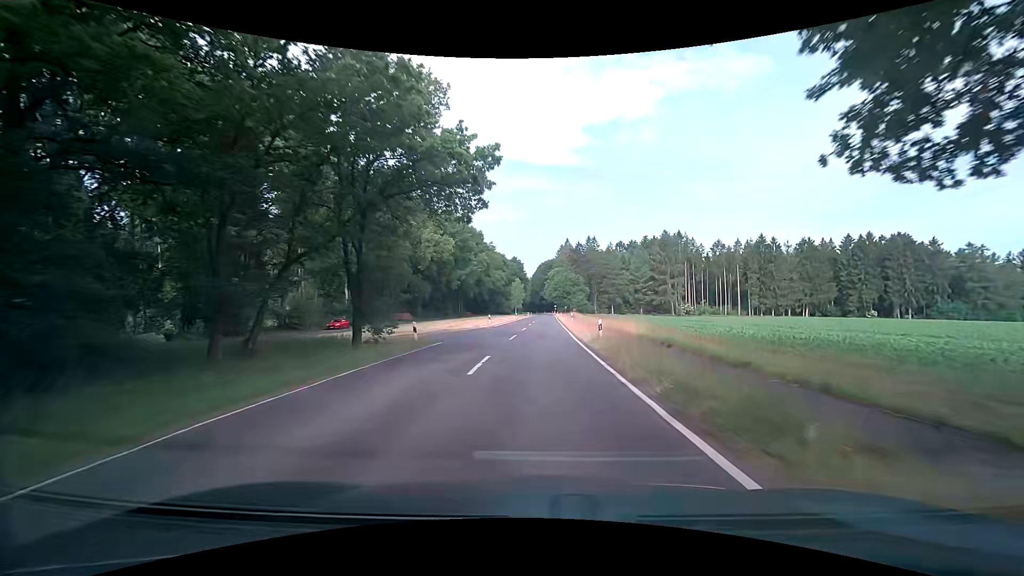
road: tertiary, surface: asphalt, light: Day
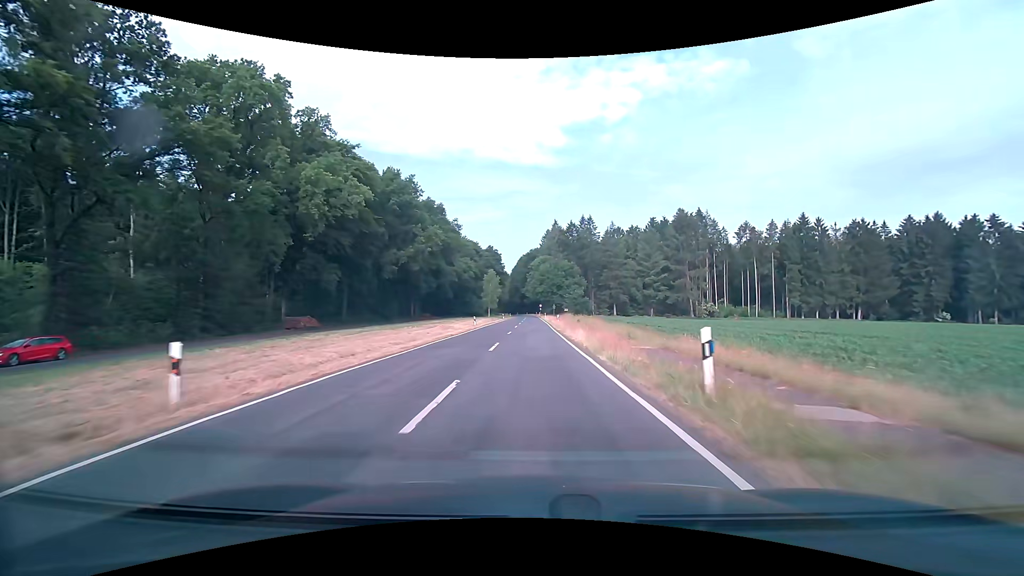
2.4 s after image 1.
(+0.5, +40.2) m; +2°
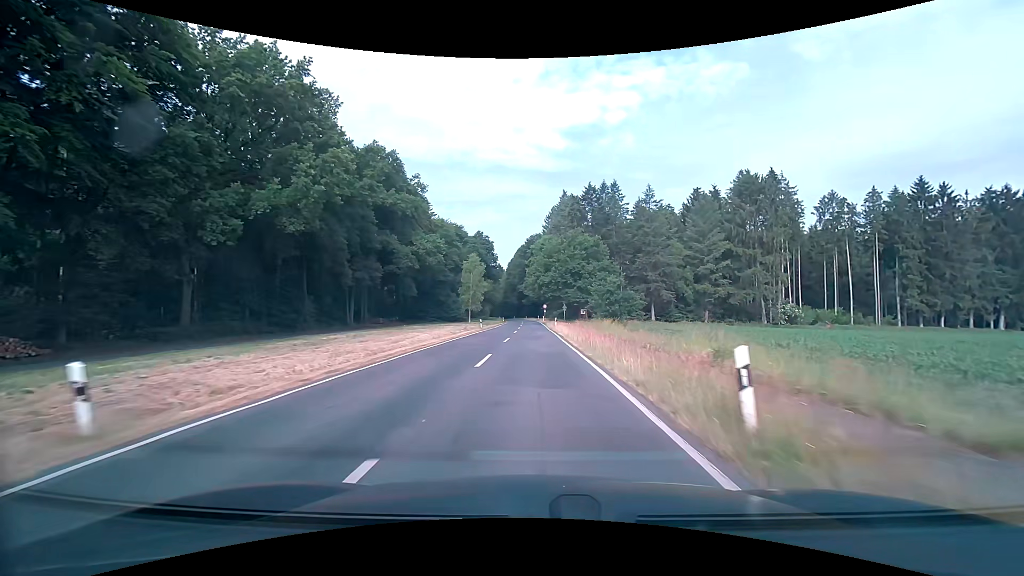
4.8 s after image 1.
(-0.2, +40.5) m; -1°
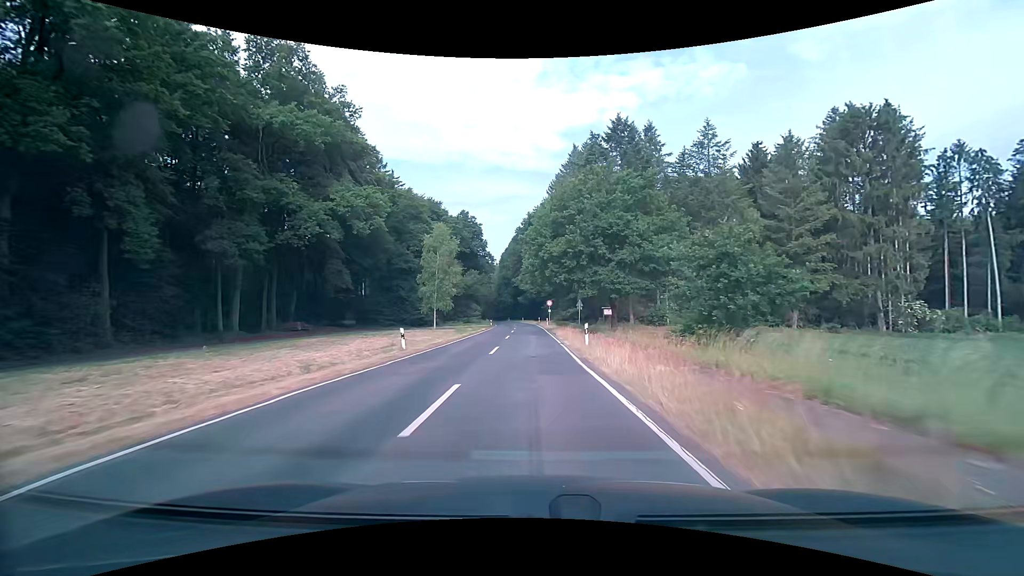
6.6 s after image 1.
(+0.1, +30.9) m; 0°
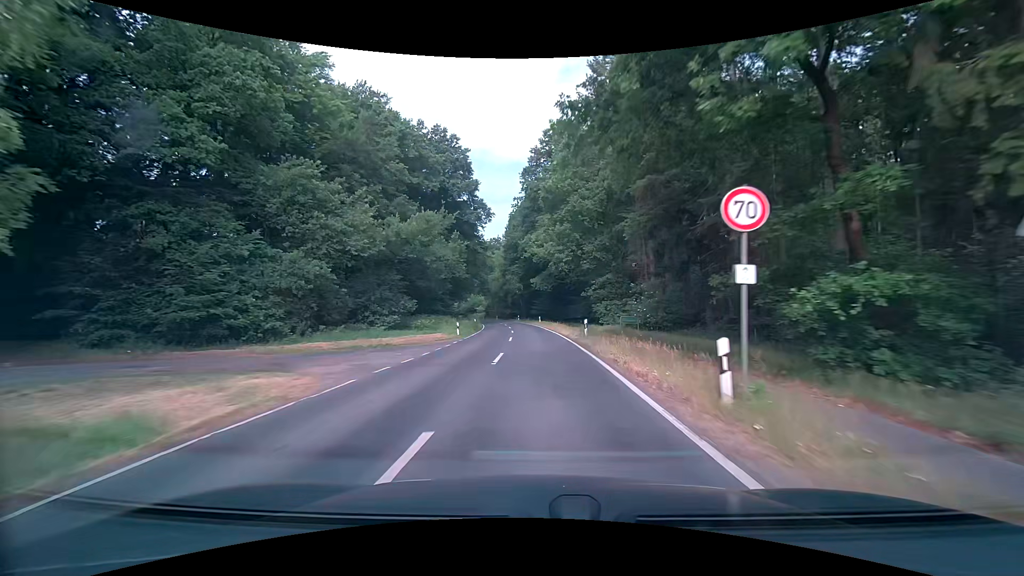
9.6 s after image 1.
(-0.5, +51.4) m; -3°
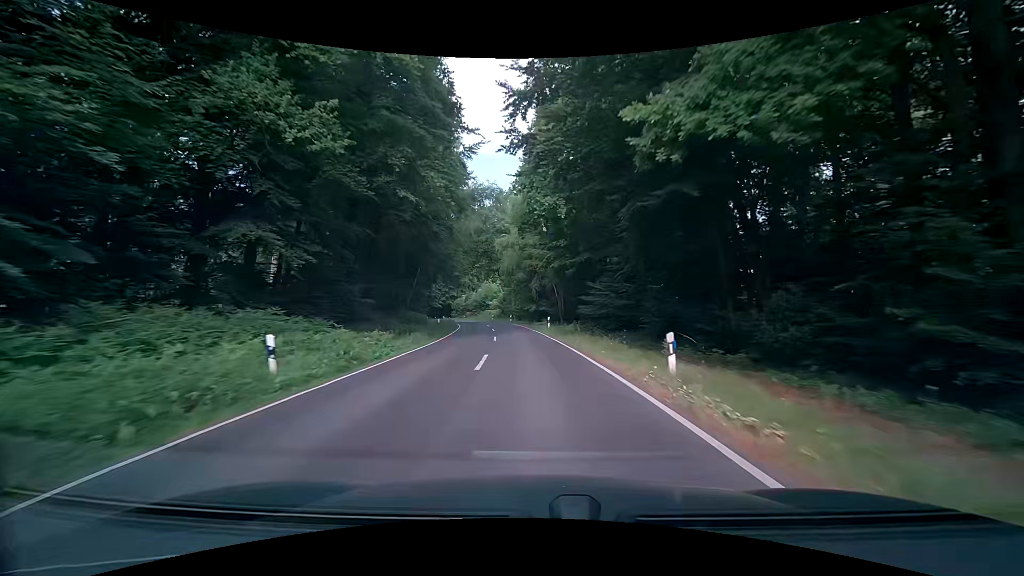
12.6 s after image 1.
(-0.7, +49.9) m; -3°
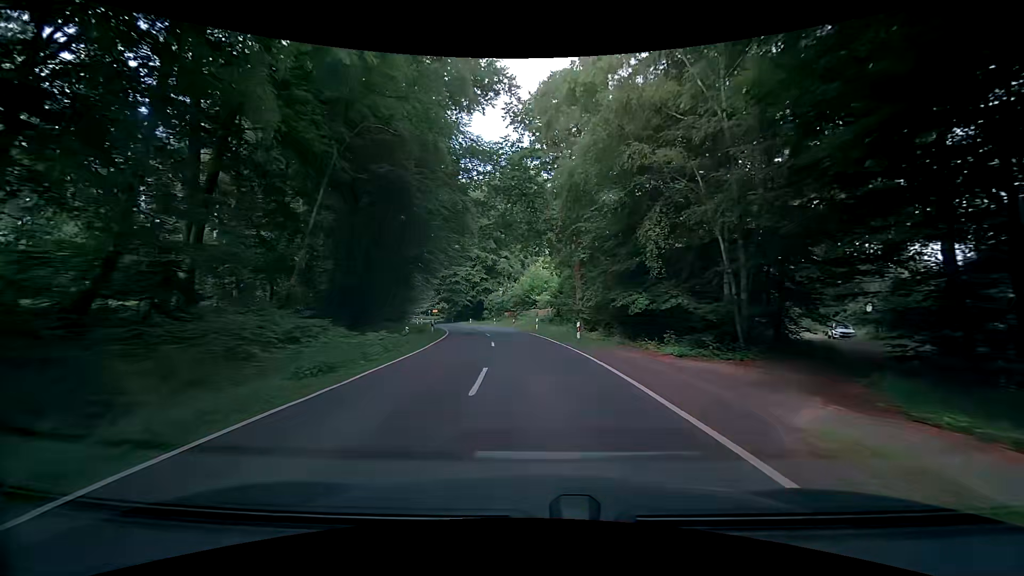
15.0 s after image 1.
(-2.5, +39.0) m; -7°
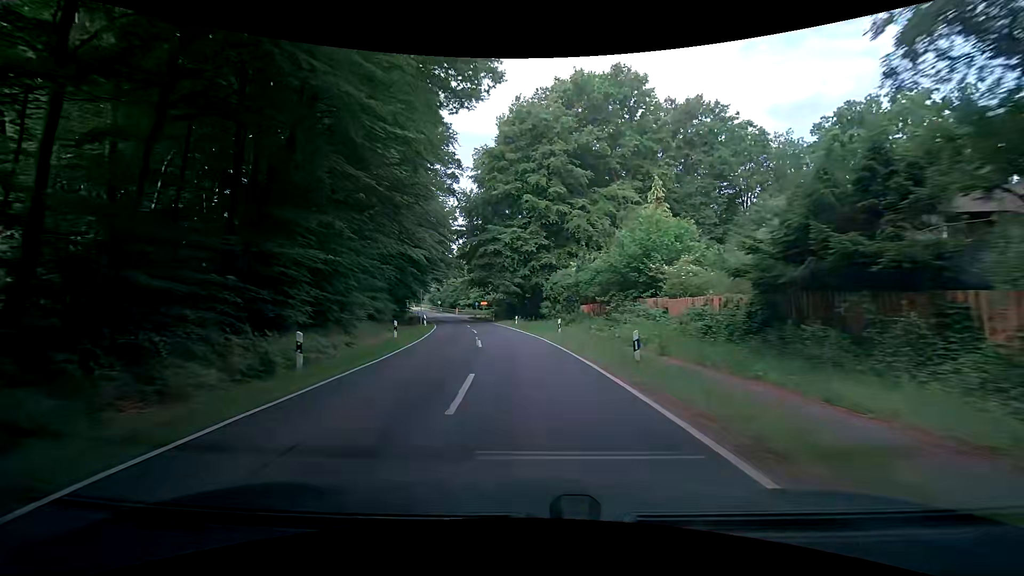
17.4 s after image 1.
(-2.5, +37.3) m; -7°
(0, +10) (-1, +20) (-2, +30) (-4, +40) (-6, +50) (-8, +59) (-11, +69) (-13, +79) (-16, +88) (-19, +98) m
